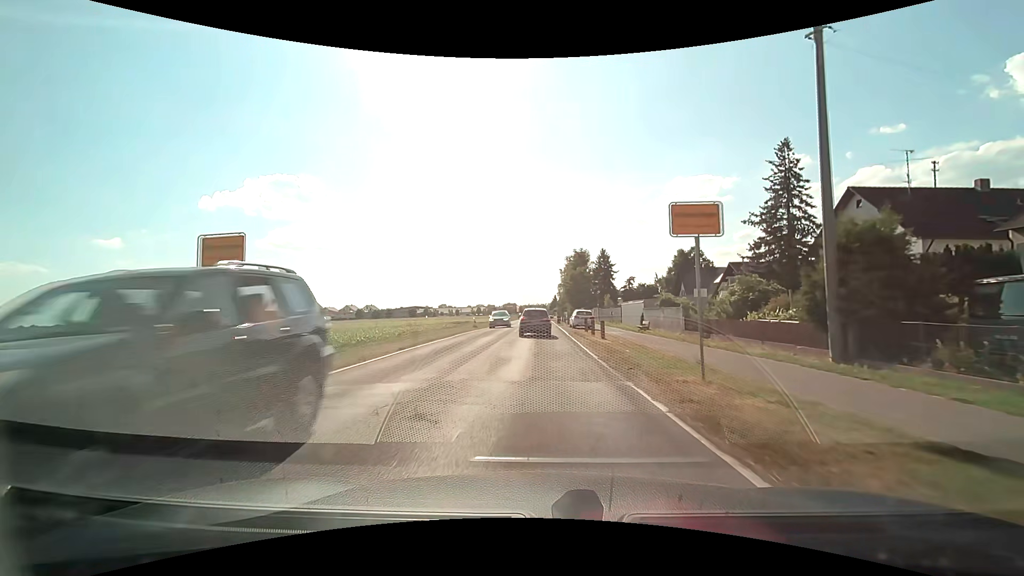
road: tertiary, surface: asphalt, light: Day
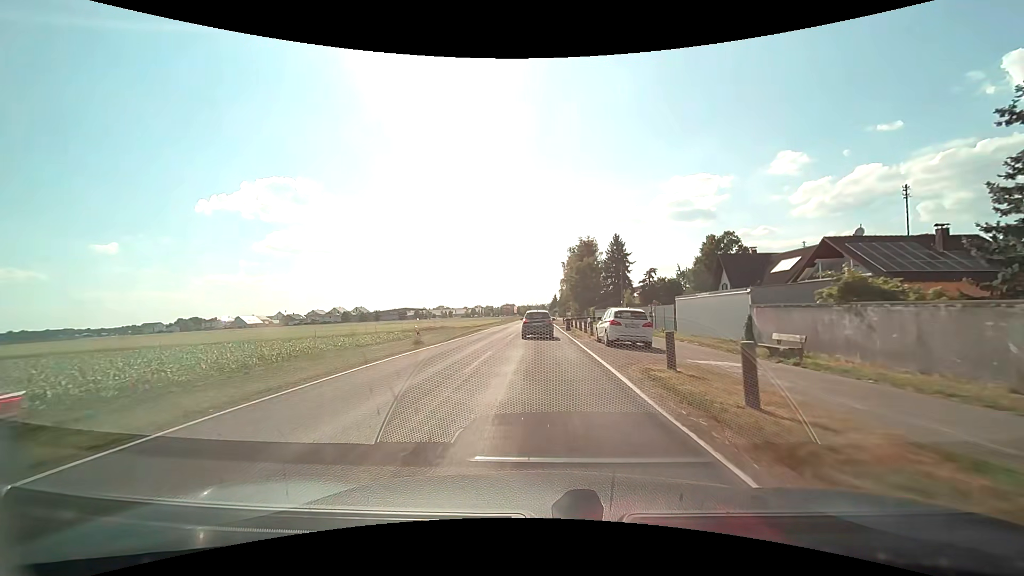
(0.0, +21.1) m; 0°
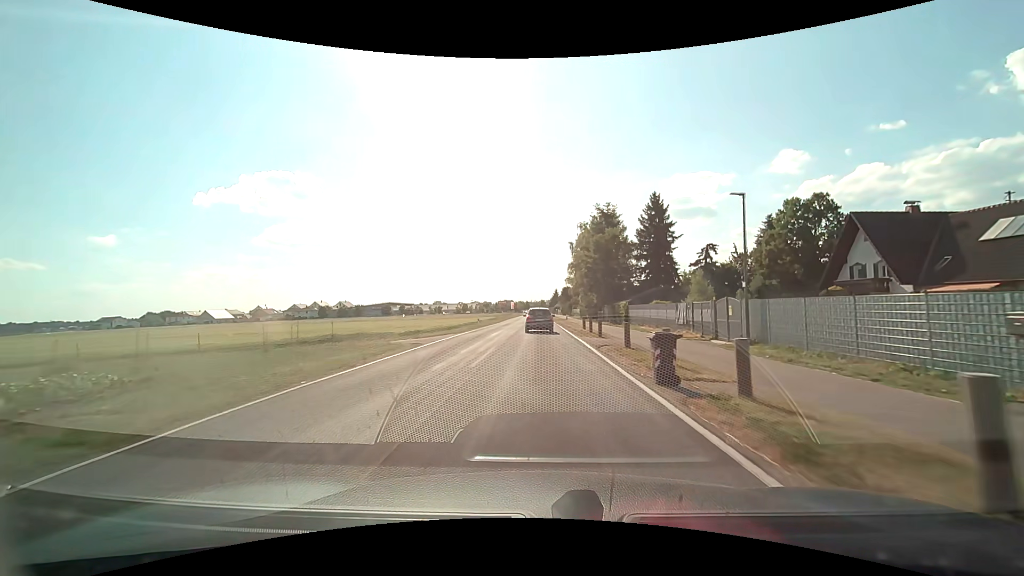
(0.0, +29.5) m; 0°
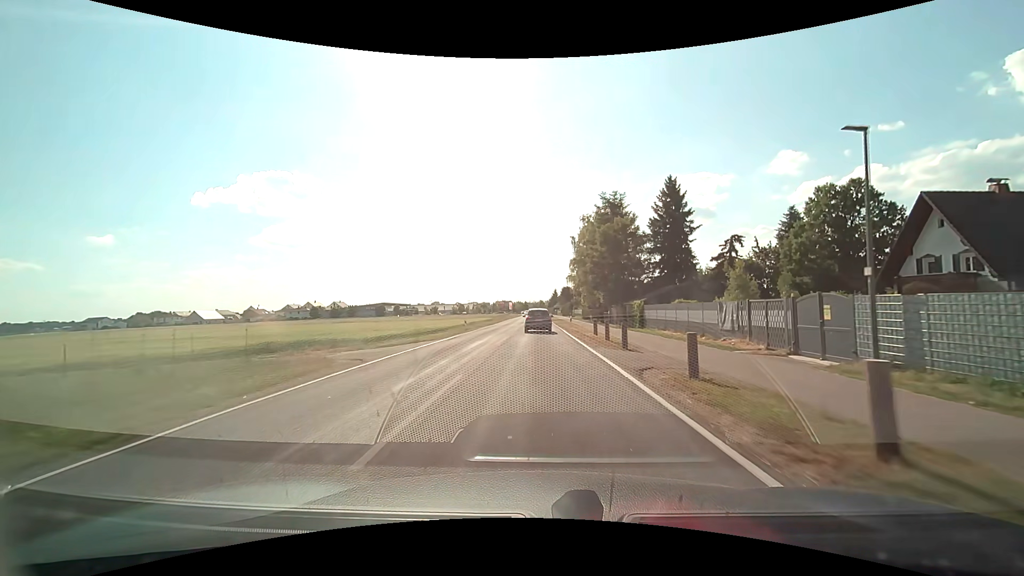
(0.0, +7.7) m; 0°
(0, +10) (0, +20) (0, +30) (0, +40) (0, +50) (0, +60) (0, +70) (0, +80) (0, +90) (0, +100) m
